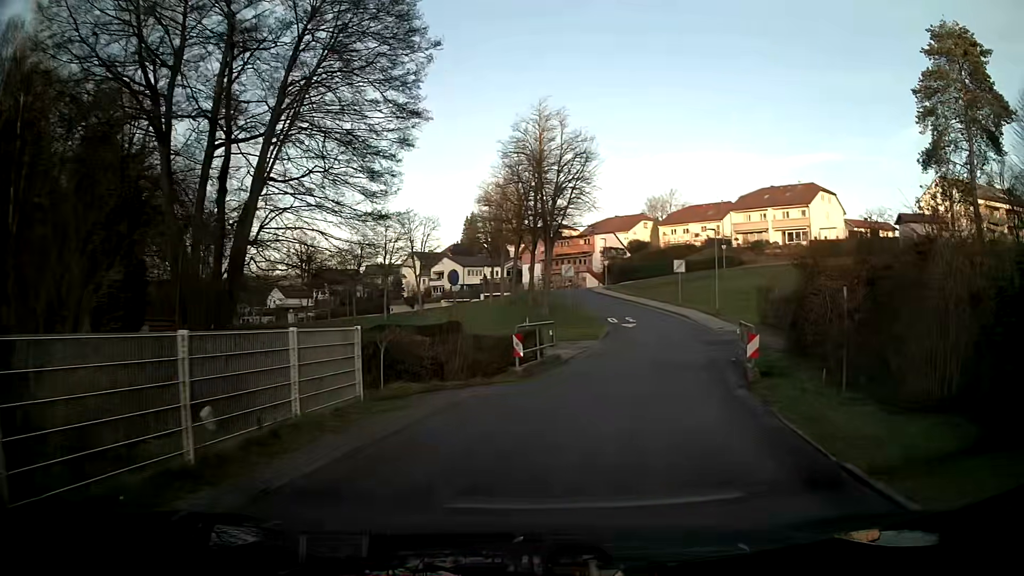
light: Day
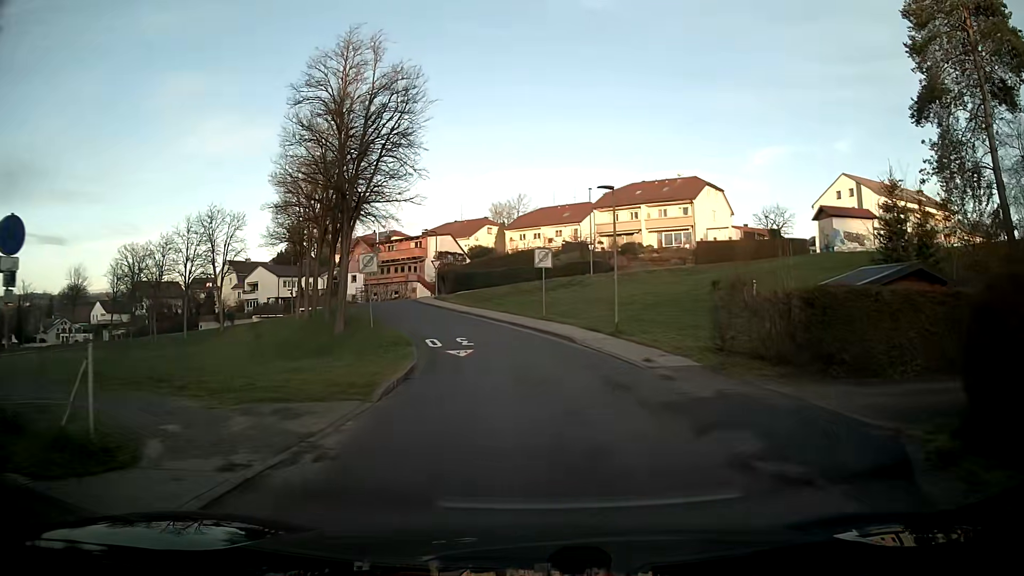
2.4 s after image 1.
(+2.2, +17.1) m; +12°
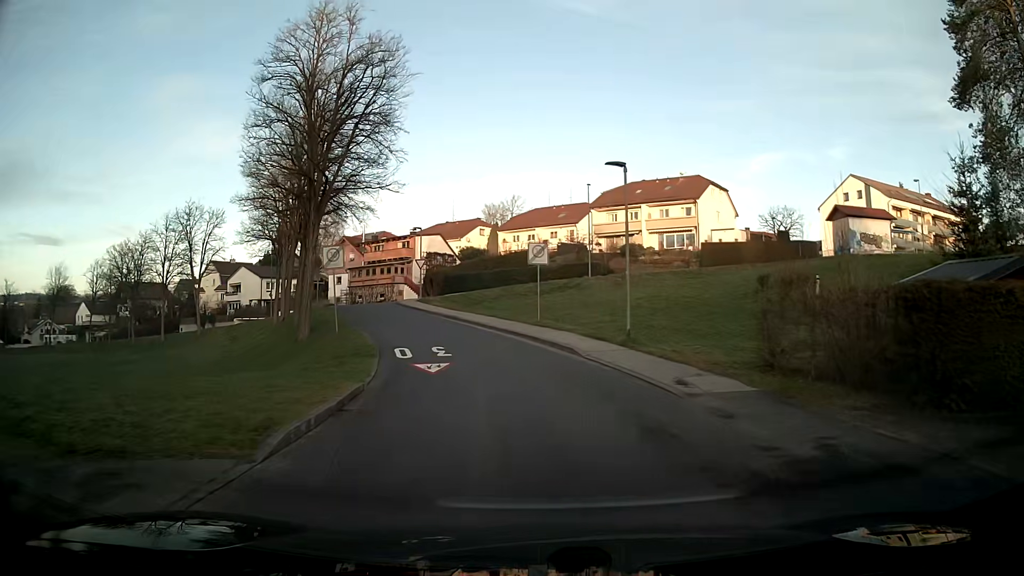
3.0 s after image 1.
(0.0, +4.5) m; 0°
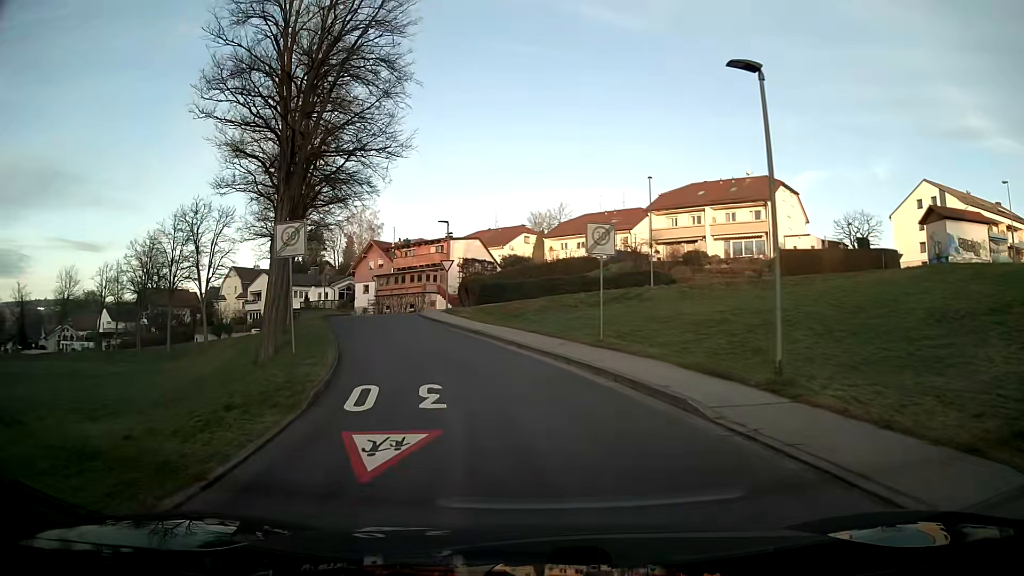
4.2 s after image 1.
(-0.4, +8.9) m; -5°
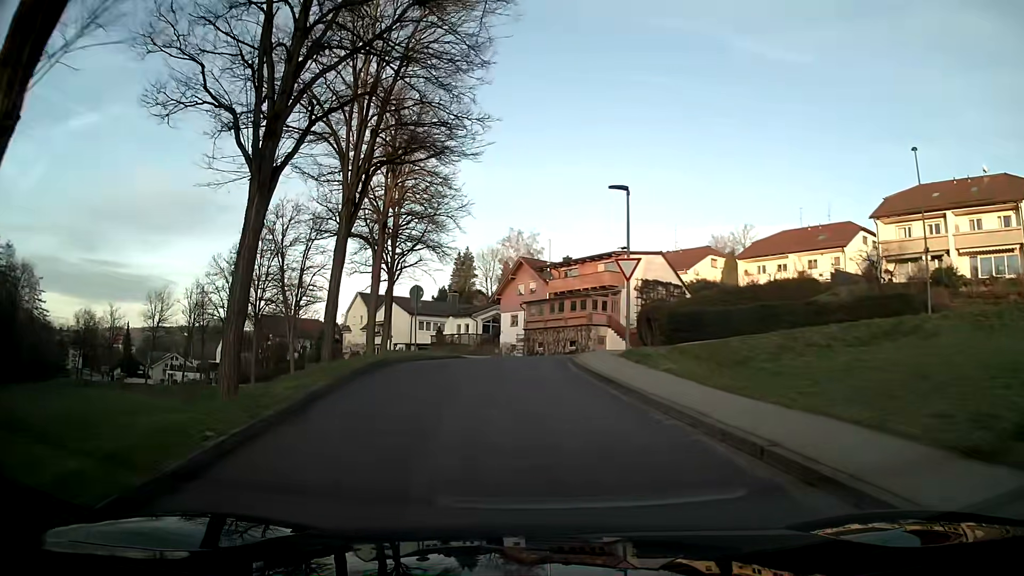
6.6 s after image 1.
(-2.1, +17.6) m; -14°
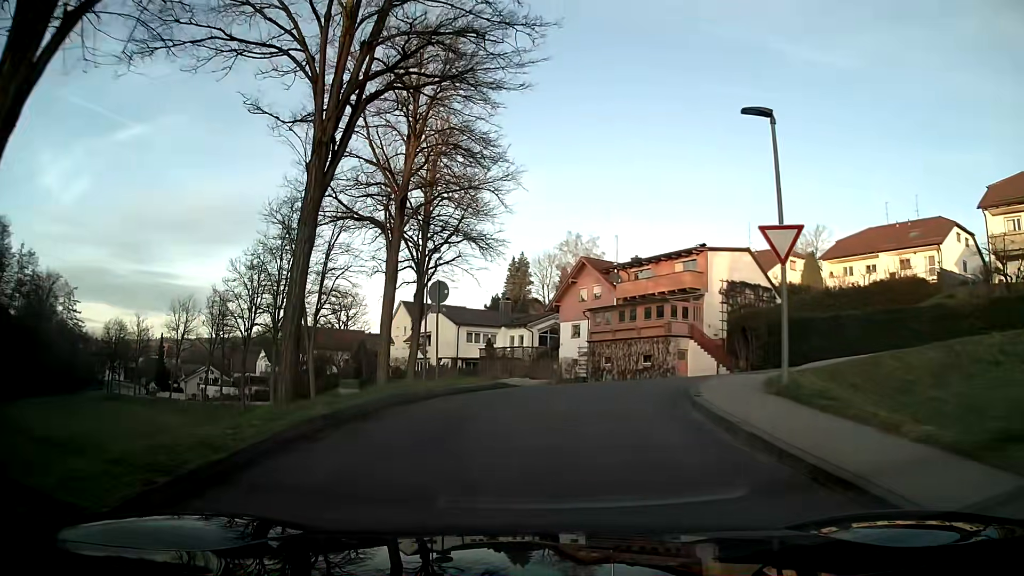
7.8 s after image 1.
(-0.3, +8.4) m; -4°
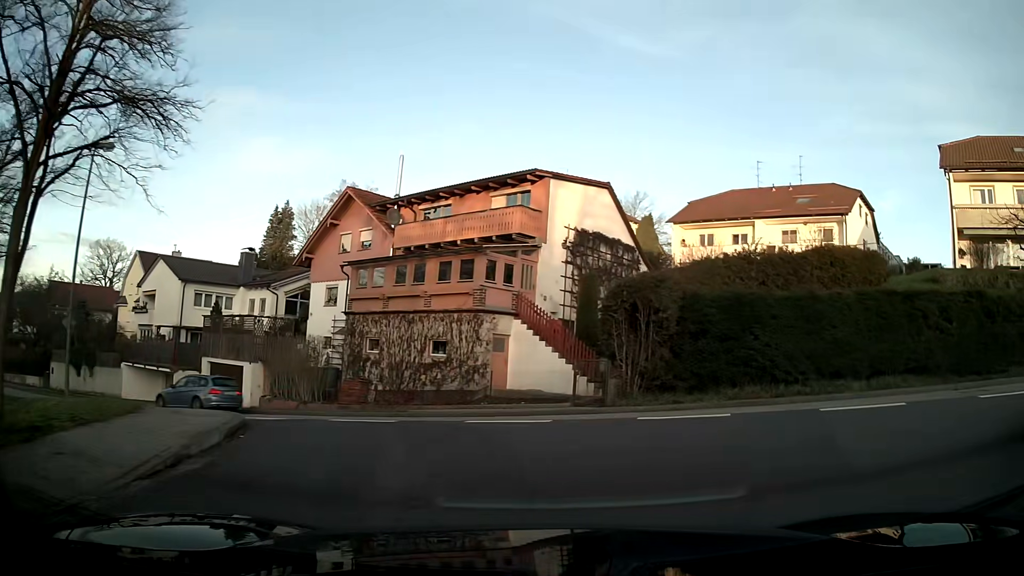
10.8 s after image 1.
(+1.9, +15.9) m; +22°
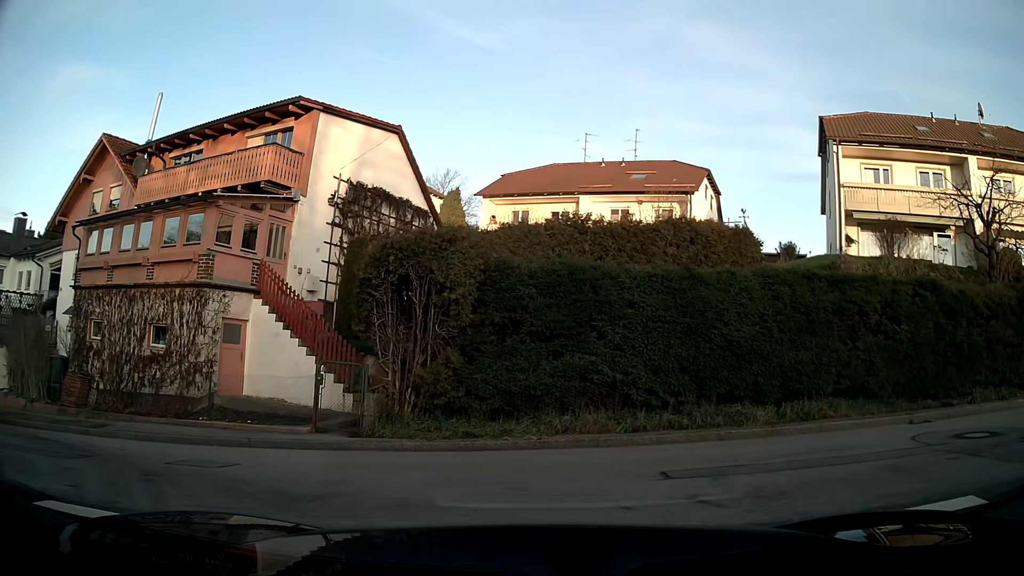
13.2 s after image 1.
(+1.0, +6.5) m; +13°
(-5, +8) (-14, +12) (-24, +14) (-33, +16) (-43, +18) (-53, +21) (-63, +22) (-73, +24) (-83, +25) (-92, +27) m
